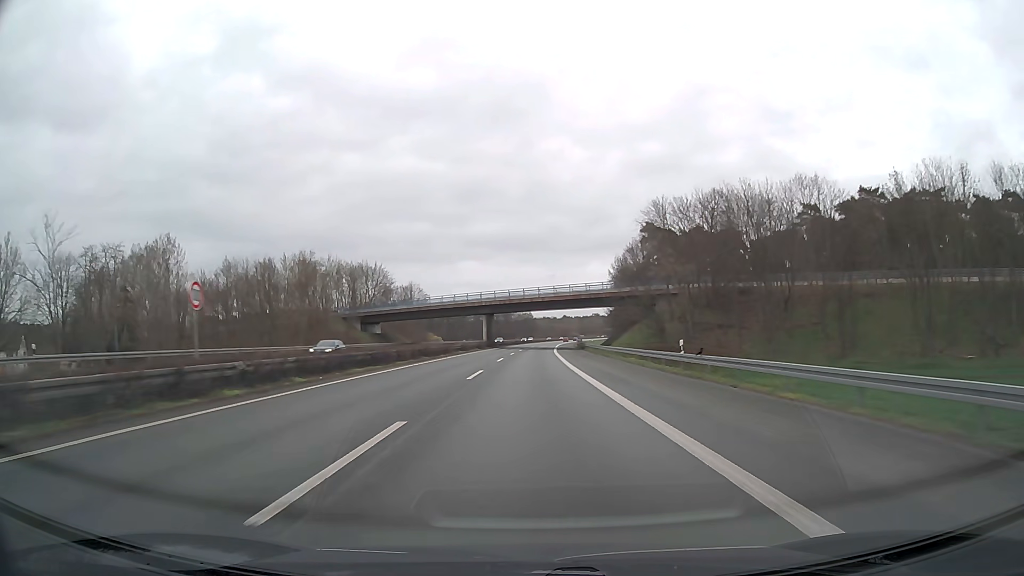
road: motorway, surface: asphalt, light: Day
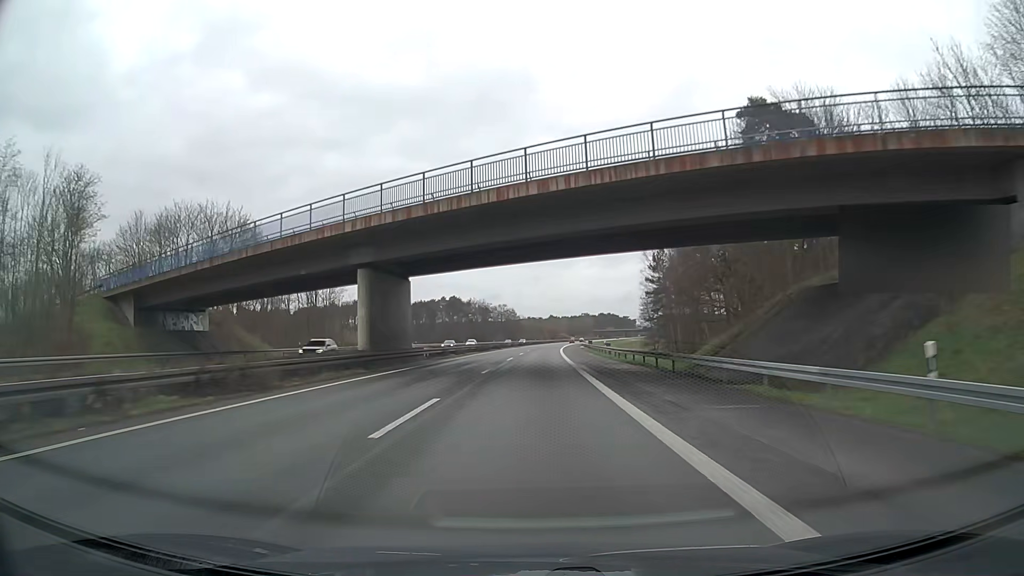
(+1.0, +67.6) m; +1°
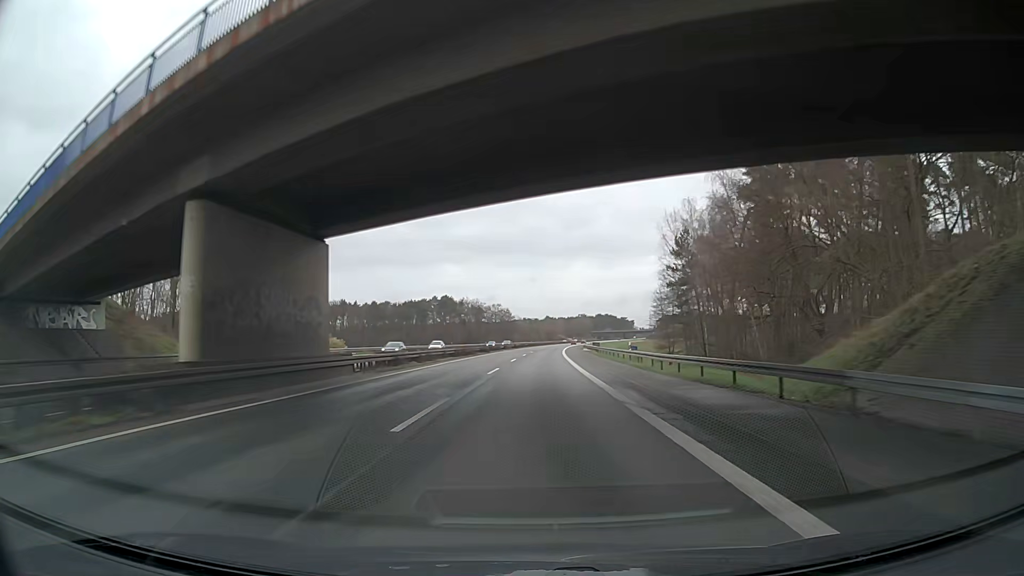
(+0.1, +17.5) m; 0°
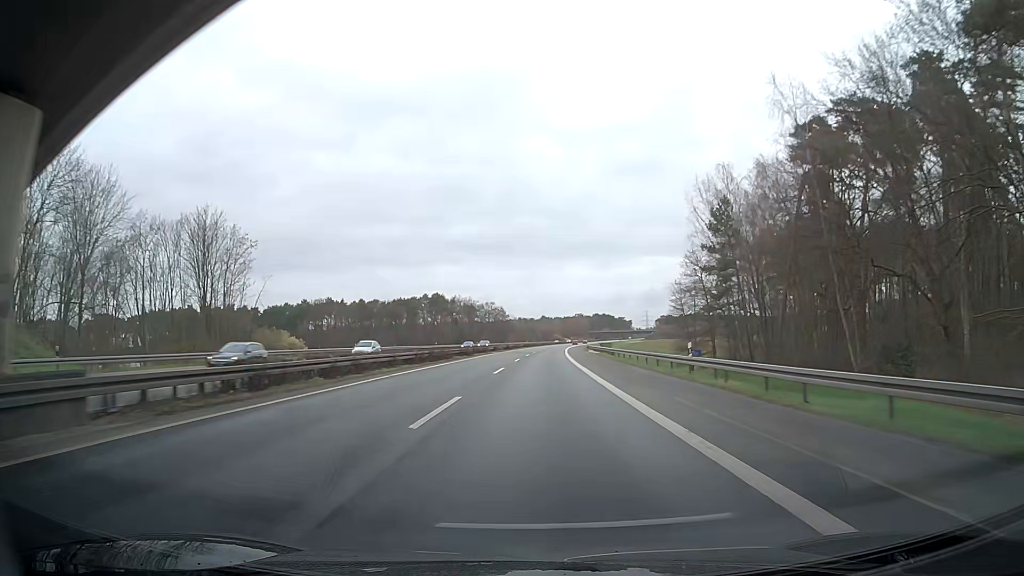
(0.0, +17.7) m; 0°
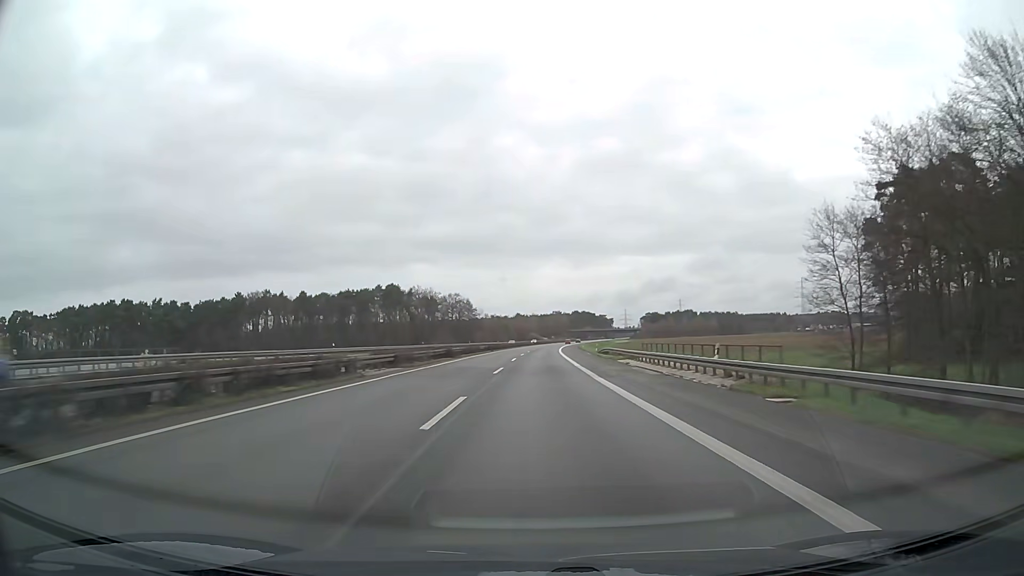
(+1.1, +54.5) m; +2°
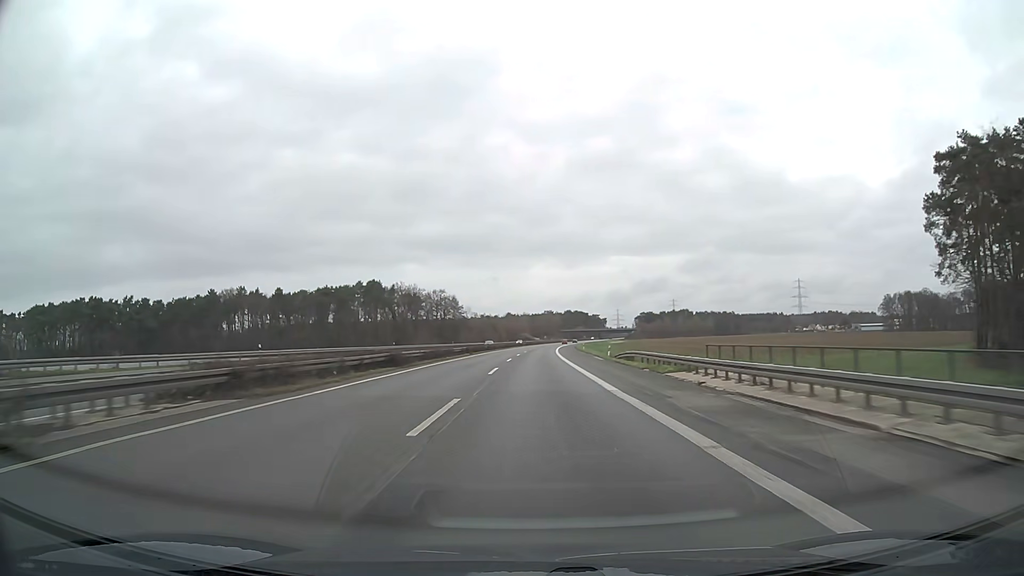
(+0.1, +18.6) m; +1°
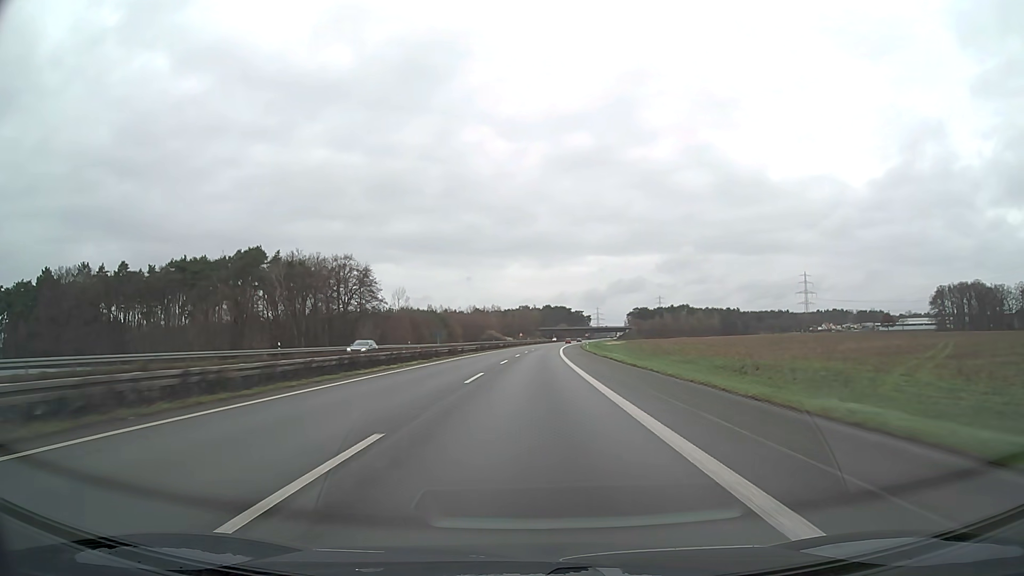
(+2.2, +96.4) m; +2°
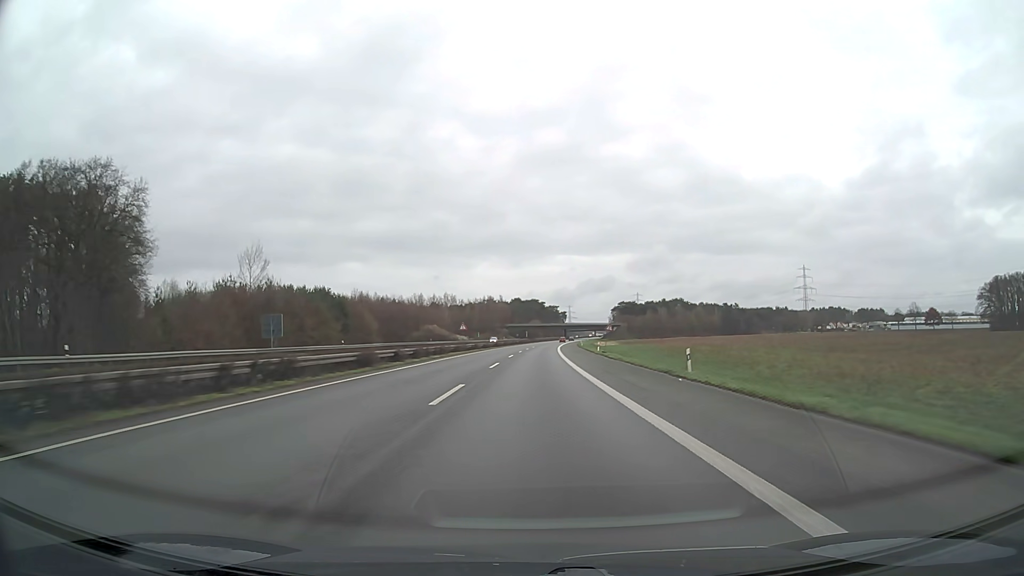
(+1.7, +80.2) m; +3°
(0, +10) (0, +20) (0, +30) (0, +40) (+1, +50) (+1, +60) (+1, +70) (+2, +80) (+2, +90) (+3, +100) m
